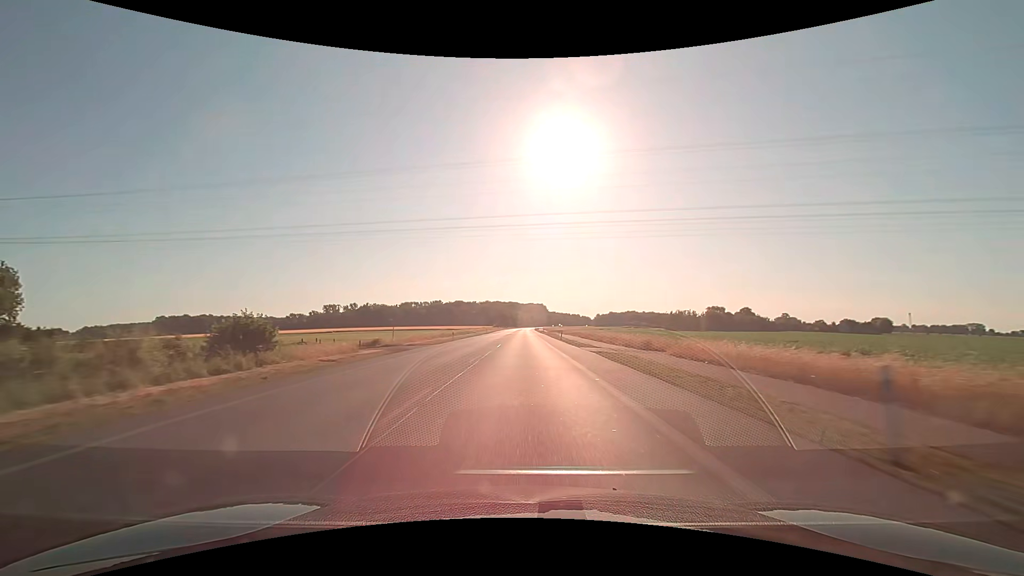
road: primary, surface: asphalt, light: Day
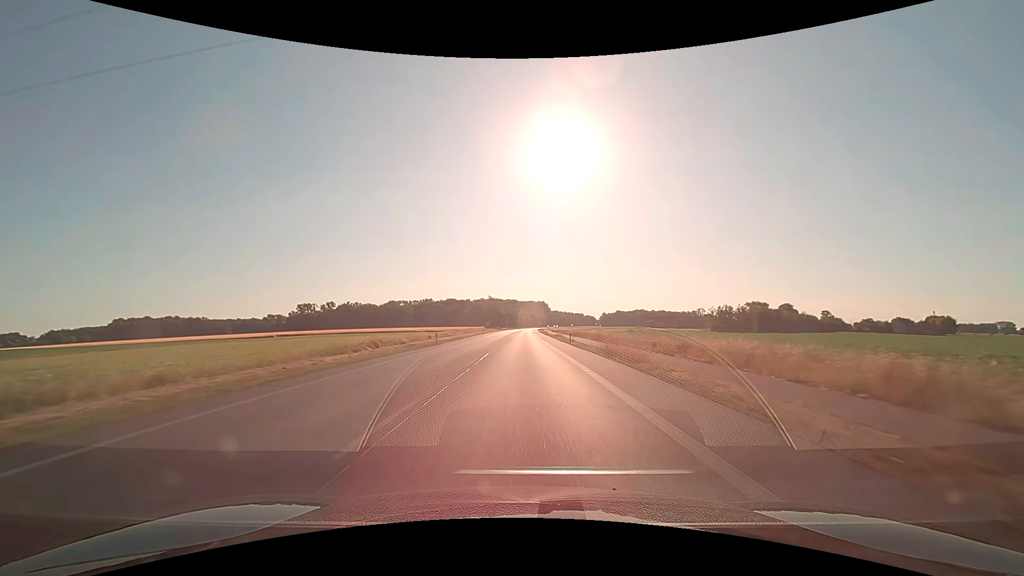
(-0.1, +61.2) m; 0°
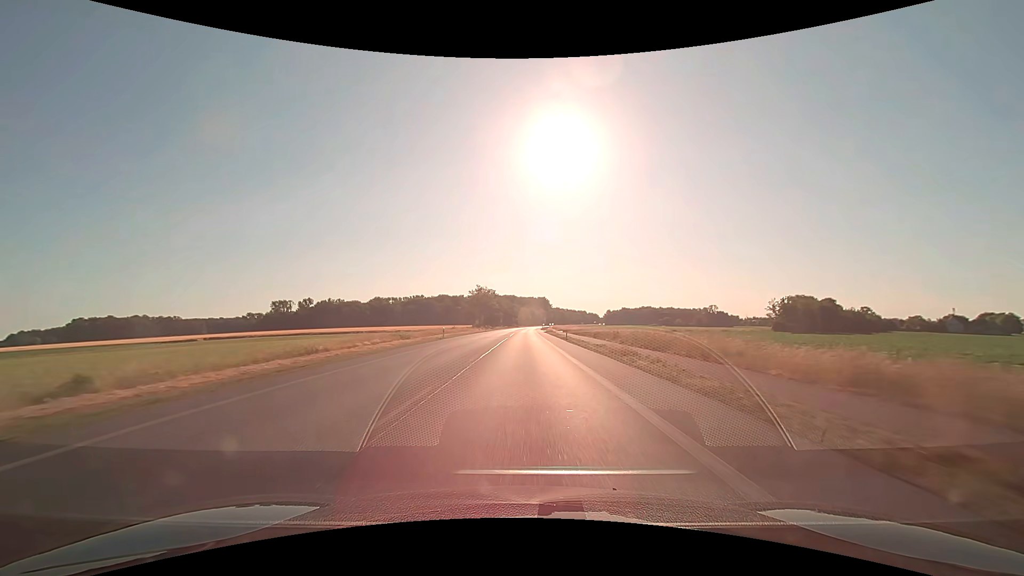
(0.0, +46.6) m; 0°
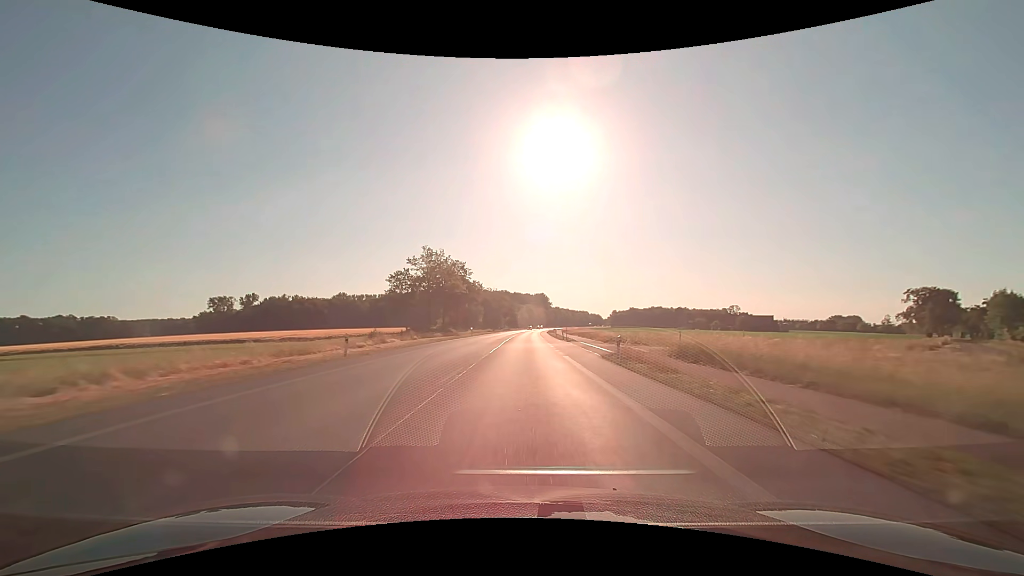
(+0.2, +78.4) m; +1°
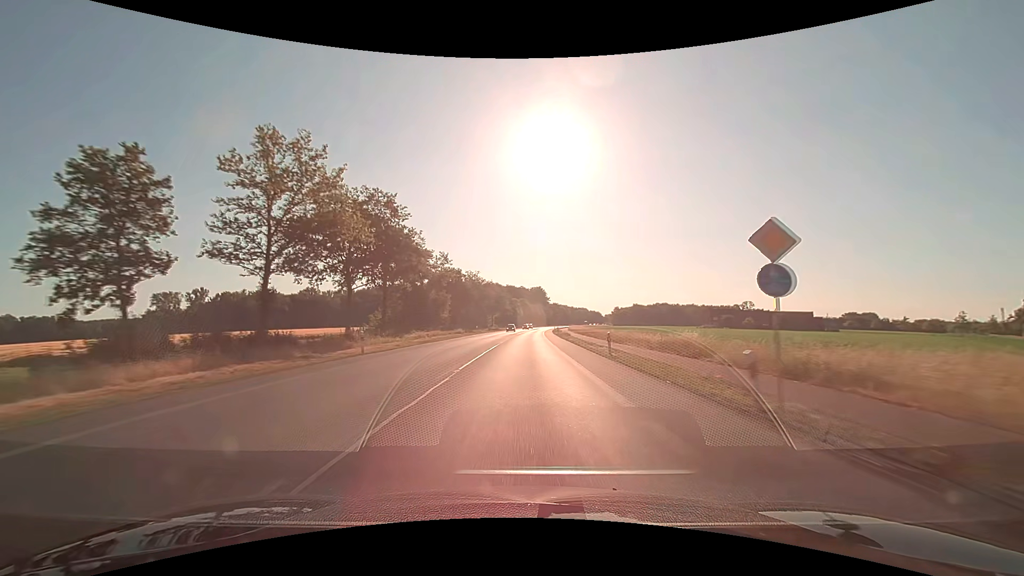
(+0.2, +47.3) m; +1°
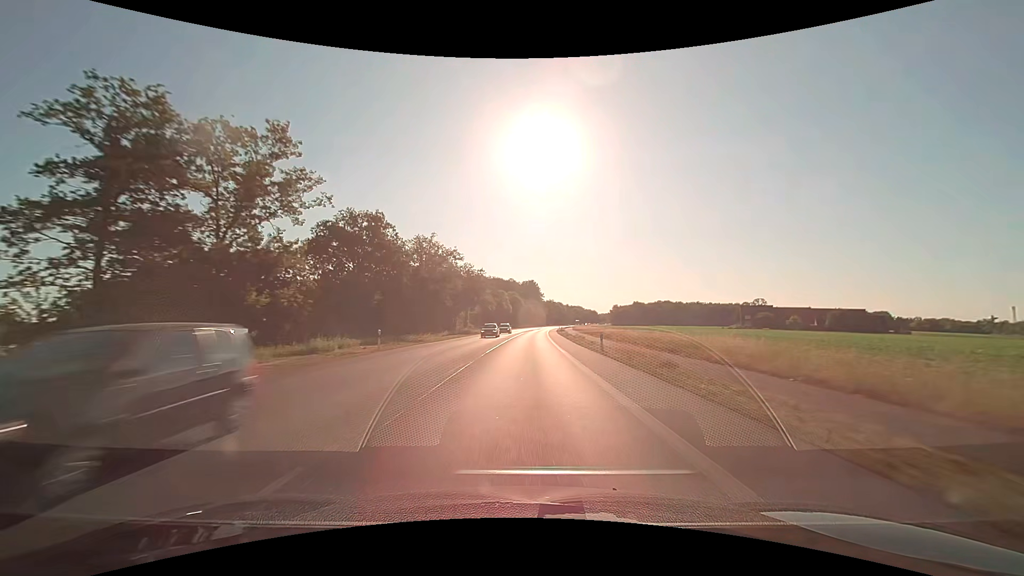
(+0.4, +47.4) m; +1°
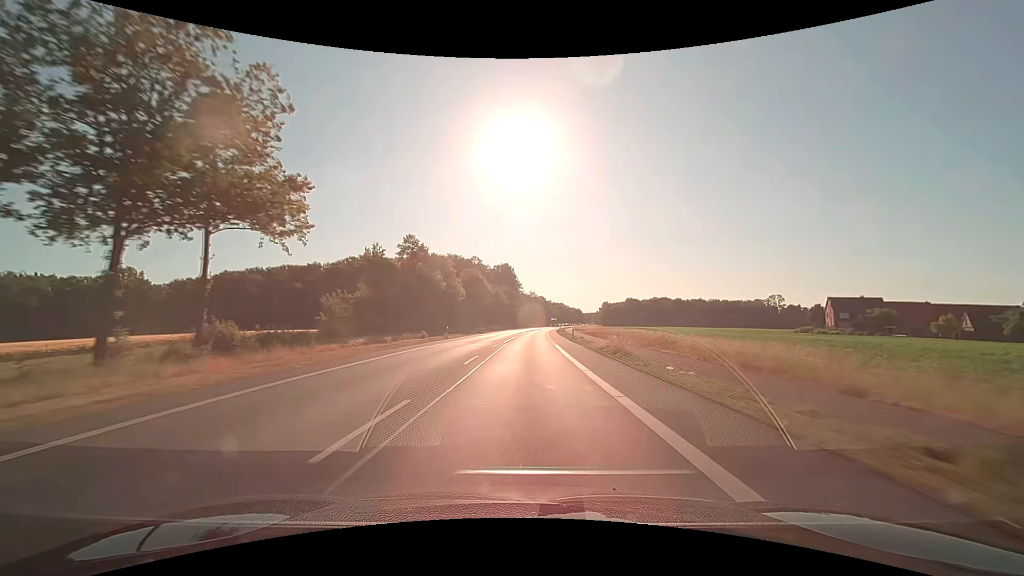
(+1.8, +79.0) m; +3°
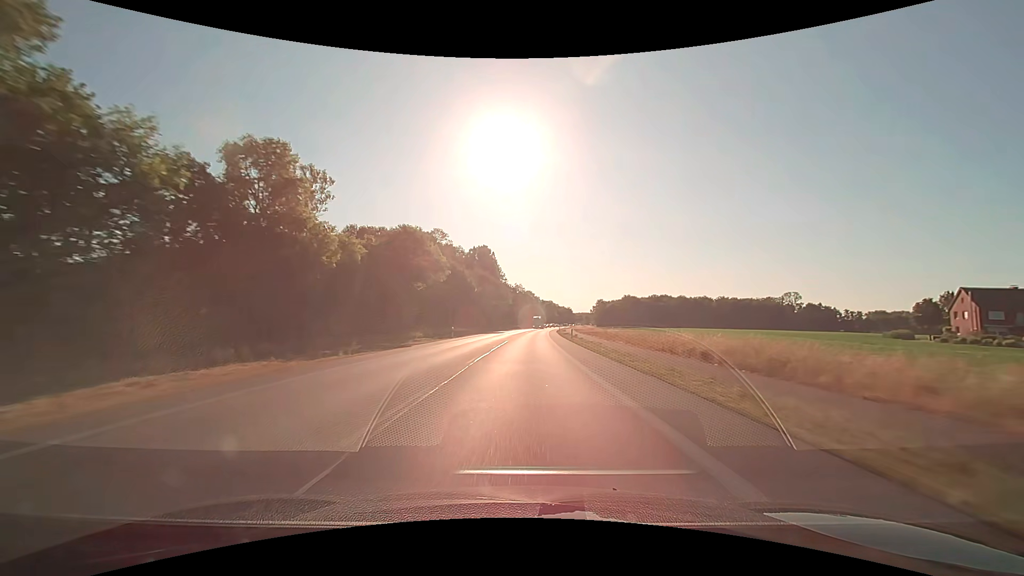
(+0.7, +47.4) m; +2°
(0, +10) (0, +20) (0, +30) (+1, +40) (+1, +50) (+1, +60) (+2, +70) (+2, +80) (+3, +90) (+3, +100) m
